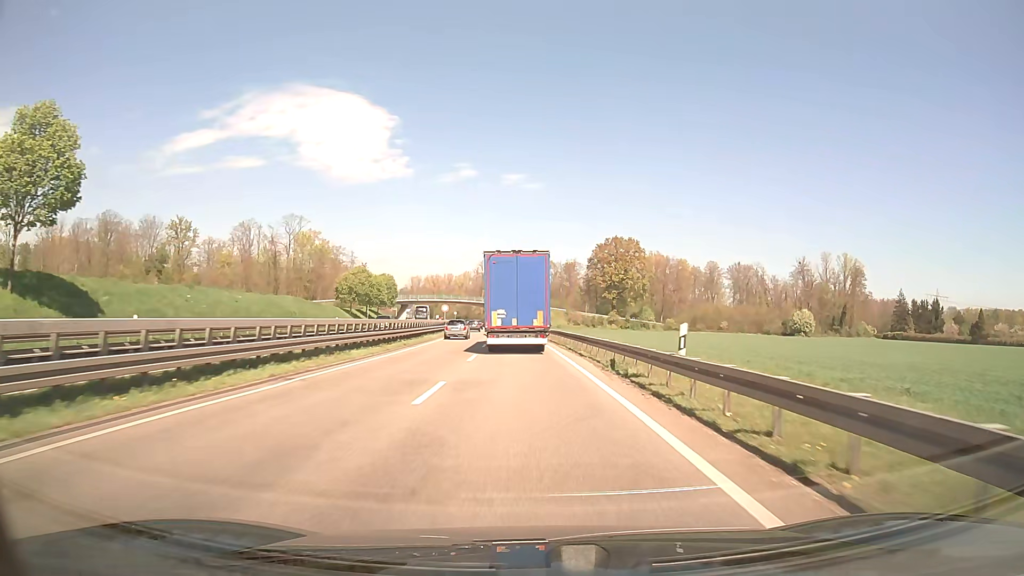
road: trunk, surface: asphalt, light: Day
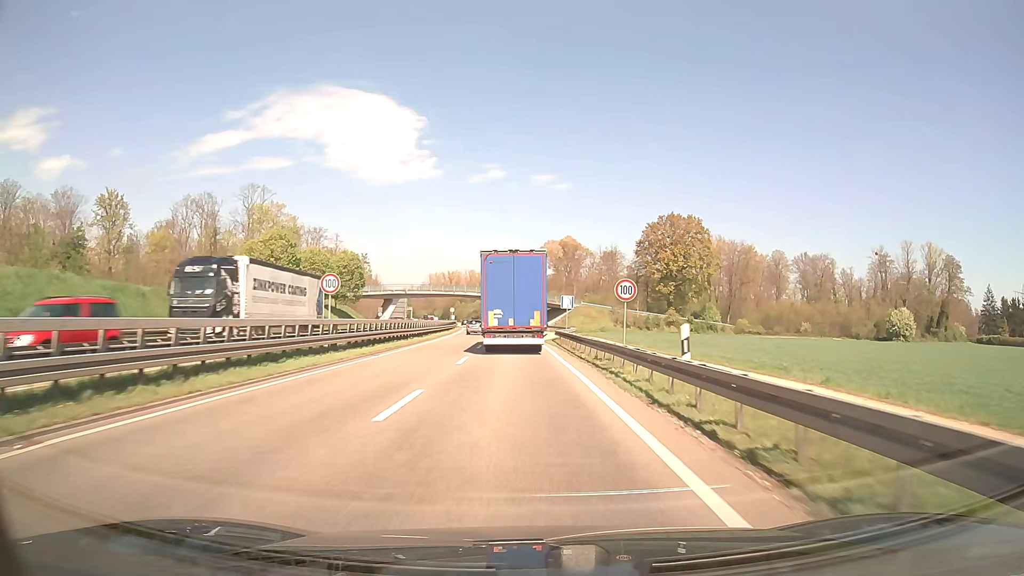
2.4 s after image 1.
(-0.9, +49.5) m; -2°
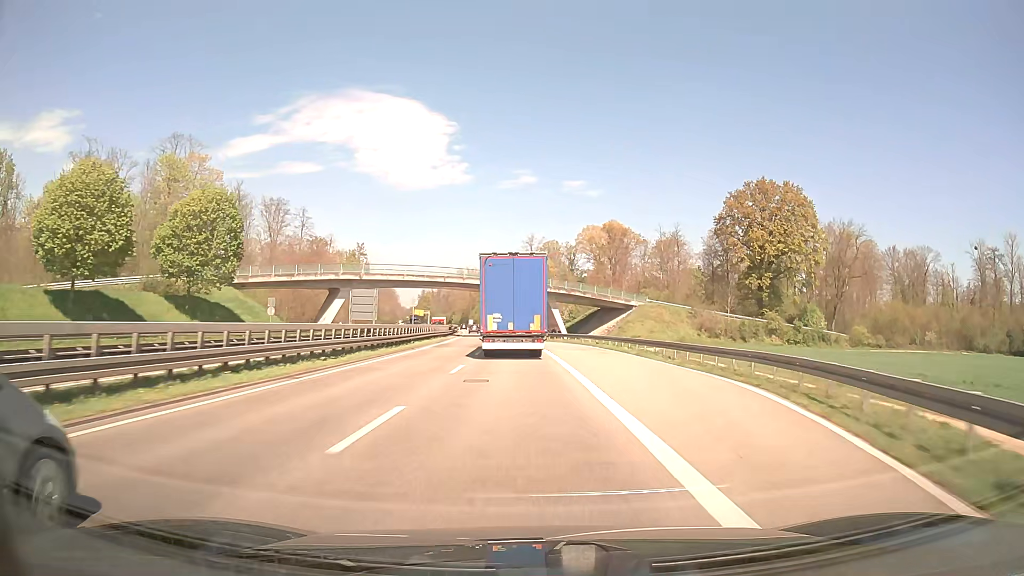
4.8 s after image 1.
(-1.1, +50.0) m; -3°
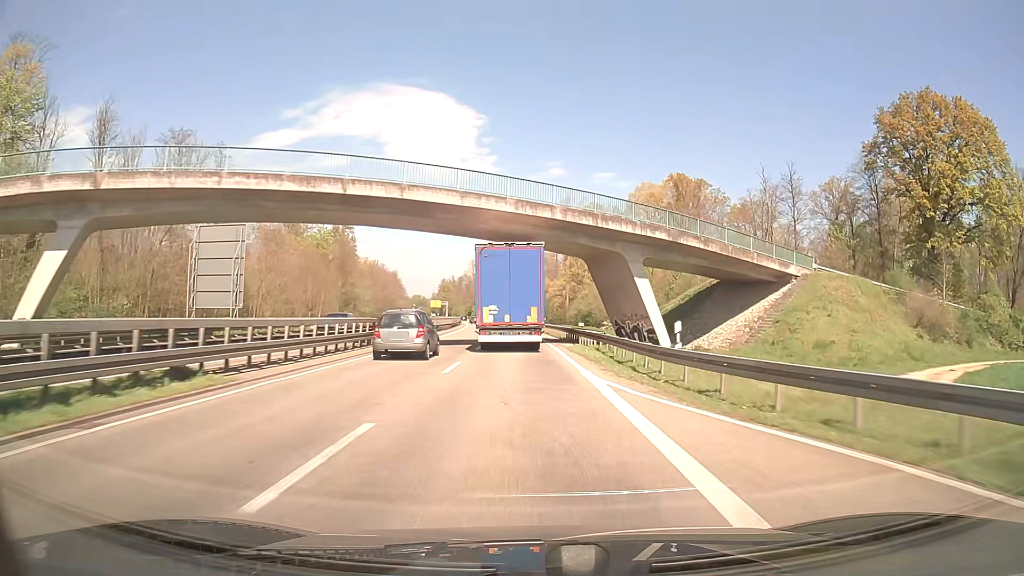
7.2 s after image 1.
(-0.9, +50.0) m; -2°
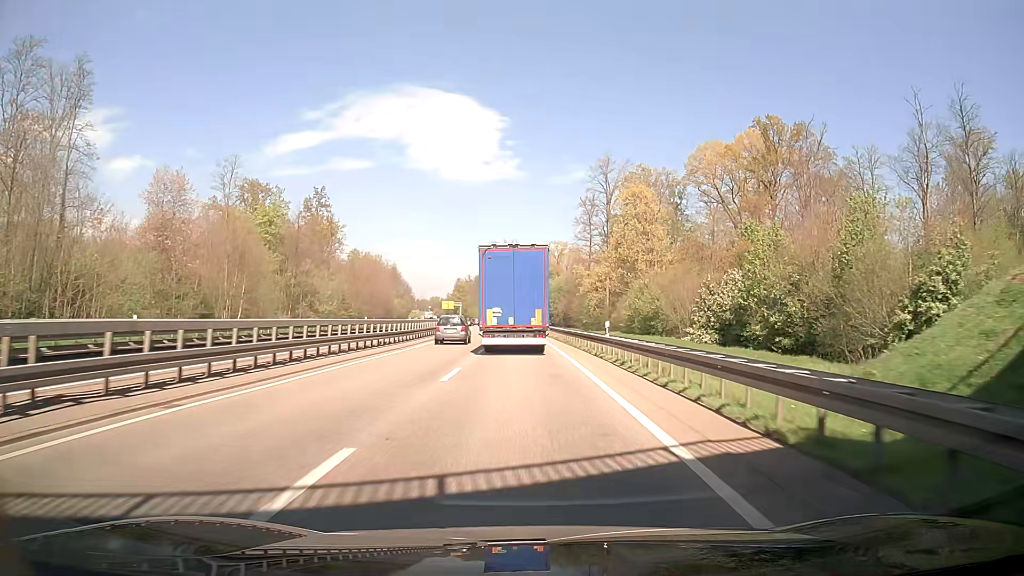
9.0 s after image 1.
(-0.6, +37.4) m; -2°
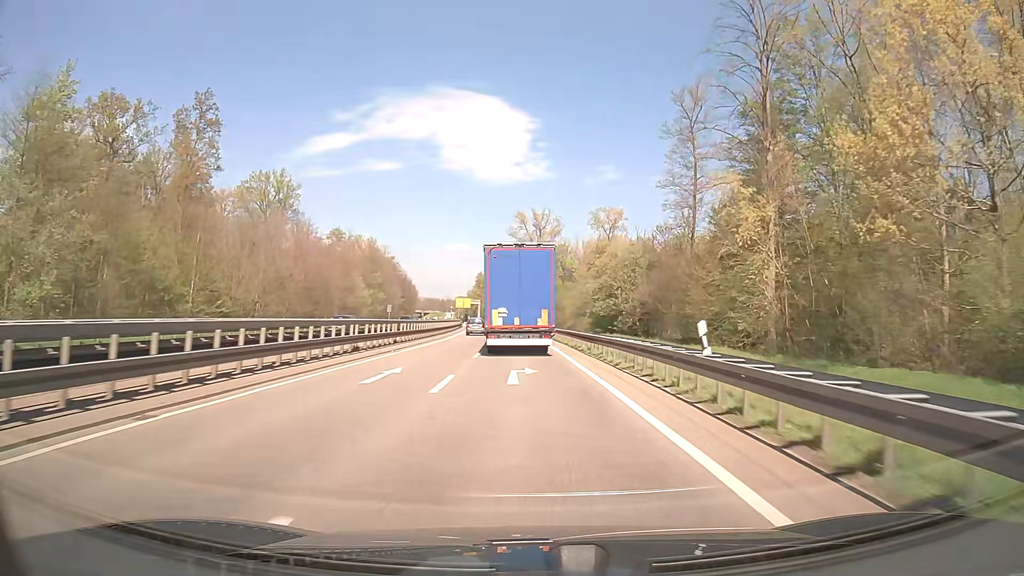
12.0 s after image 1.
(-1.6, +62.0) m; -3°
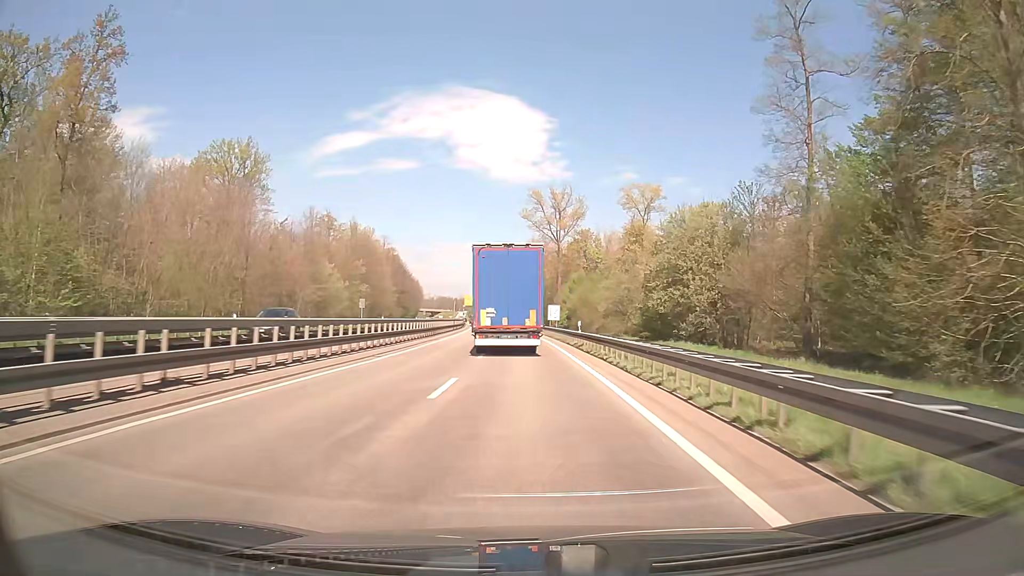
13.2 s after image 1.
(-0.4, +24.6) m; -1°
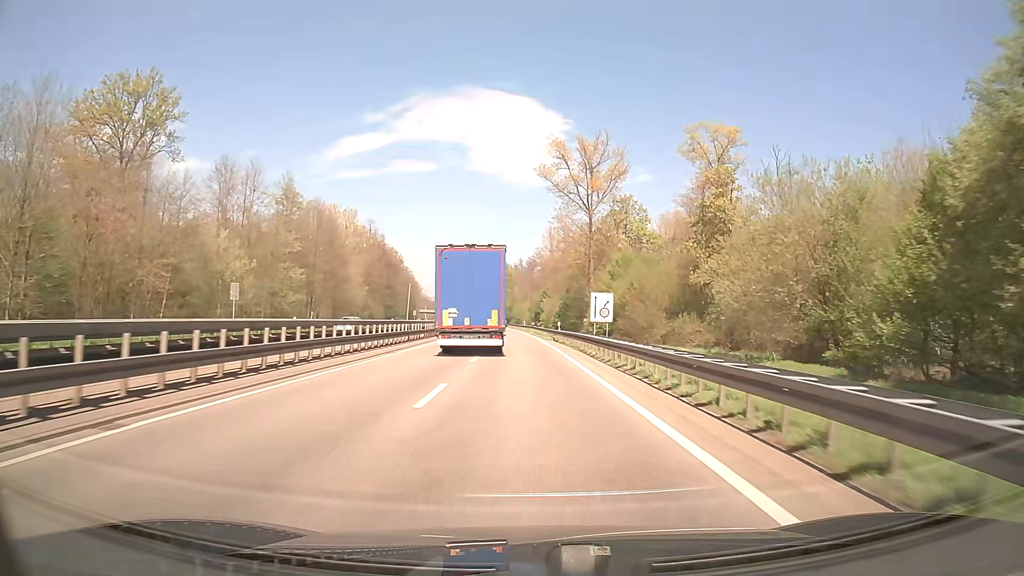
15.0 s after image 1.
(-0.5, +36.9) m; -1°
(0, +10) (0, +20) (0, +30) (-1, +40) (-1, +50) (-1, +60) (-2, +70) (-2, +80) (-3, +90) (-4, +100) m
